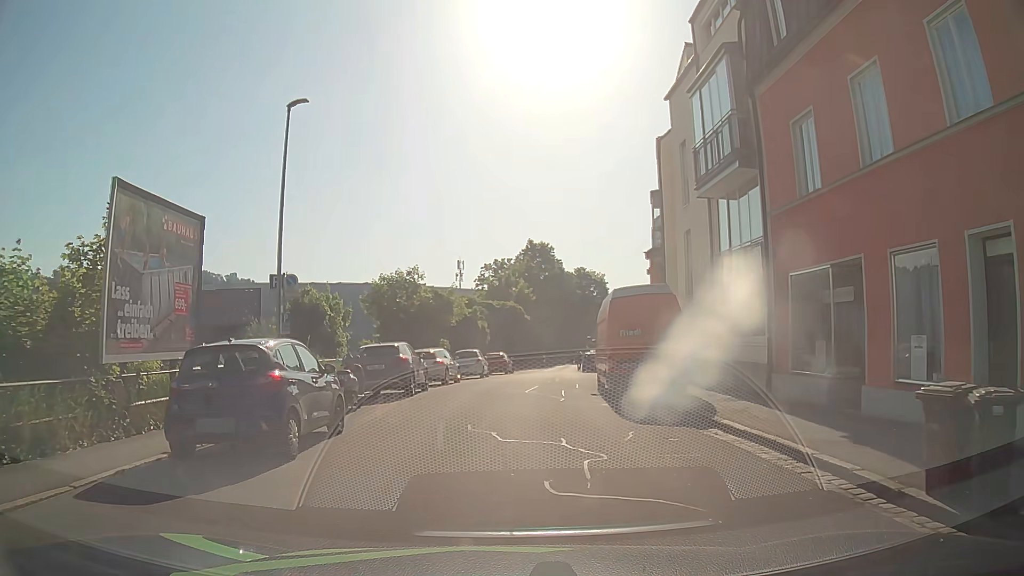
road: residential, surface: asphalt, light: Day
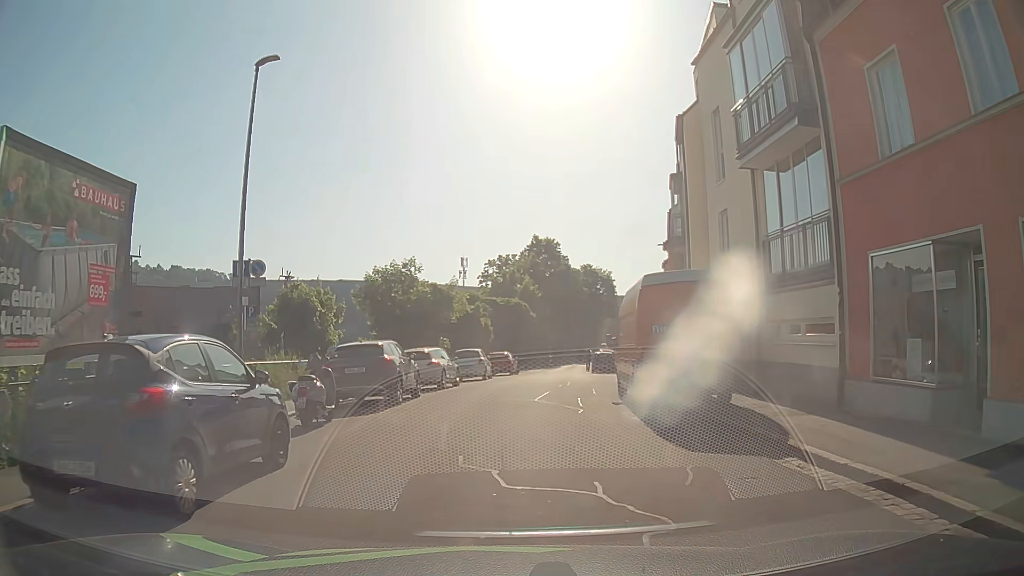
(-0.1, +3.1) m; -1°
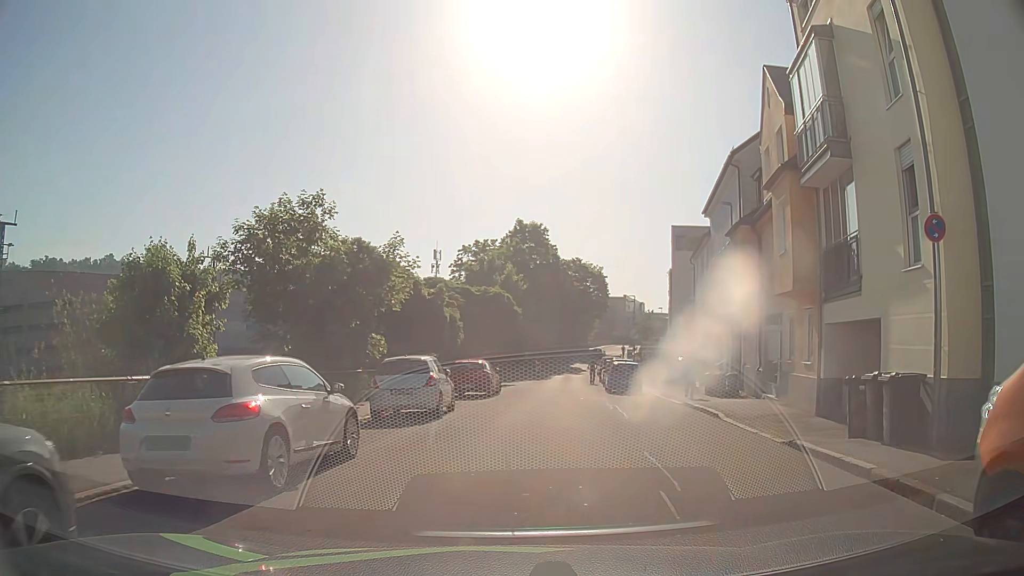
(0.0, +15.3) m; +3°
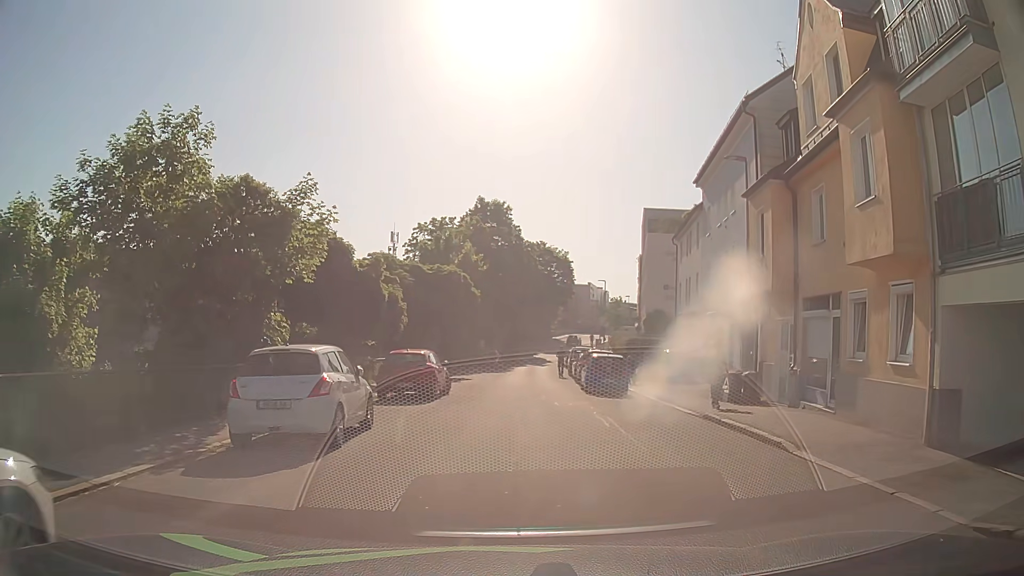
(+0.1, +6.3) m; +2°
(0, +10) (0, +20) (+1, +30) (+1, +40) (+2, +50) (+3, +60) (+4, +70) (+5, +80) (+8, +89) (+10, +99) m
